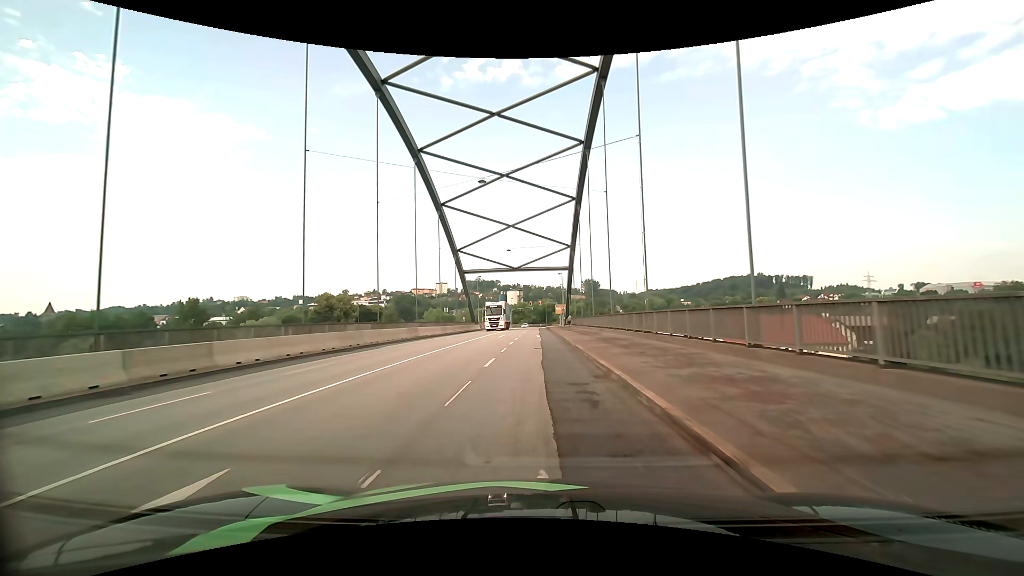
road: primary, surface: asphalt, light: Day
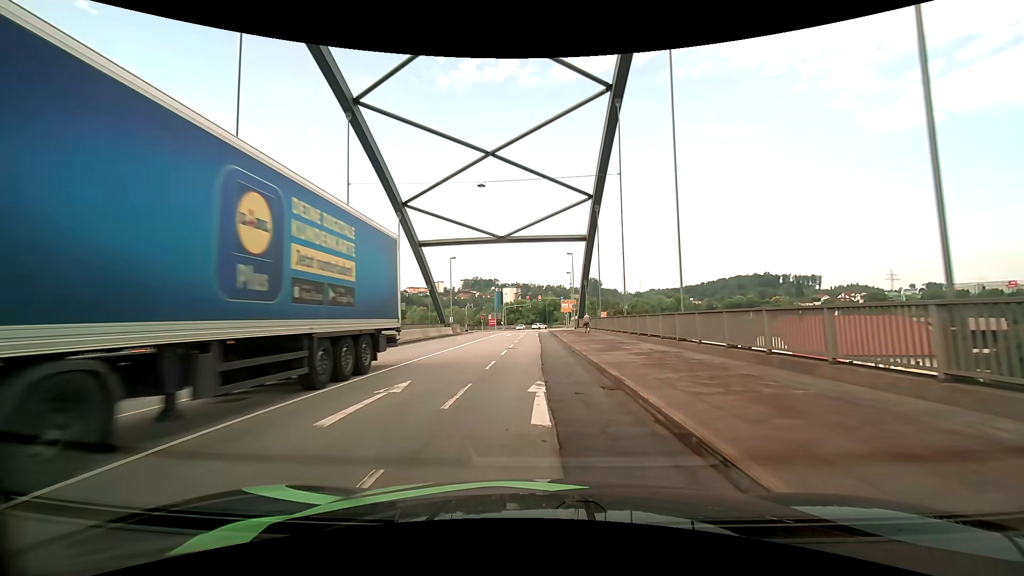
(-0.1, +30.0) m; 0°
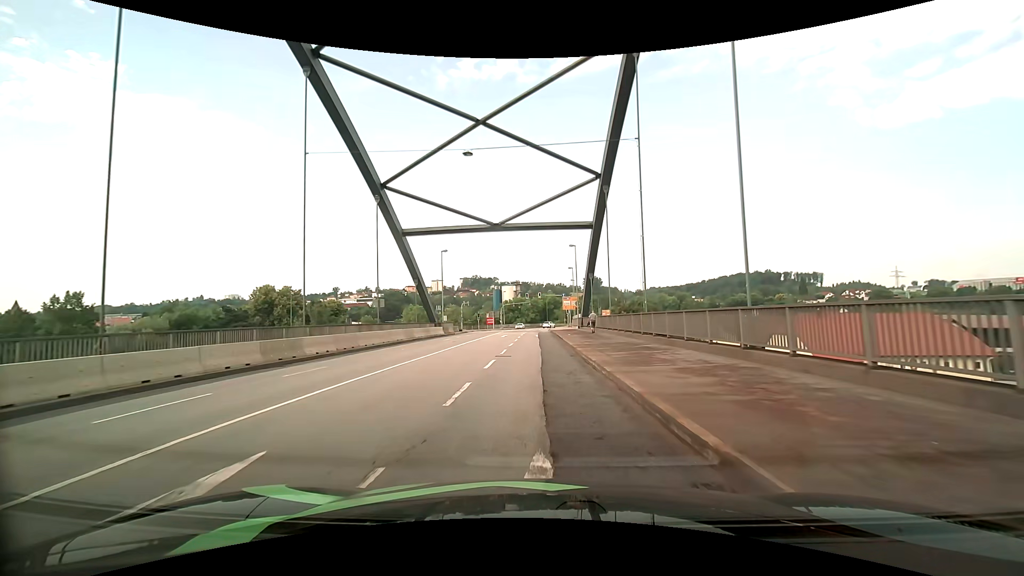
(0.0, +5.9) m; 0°
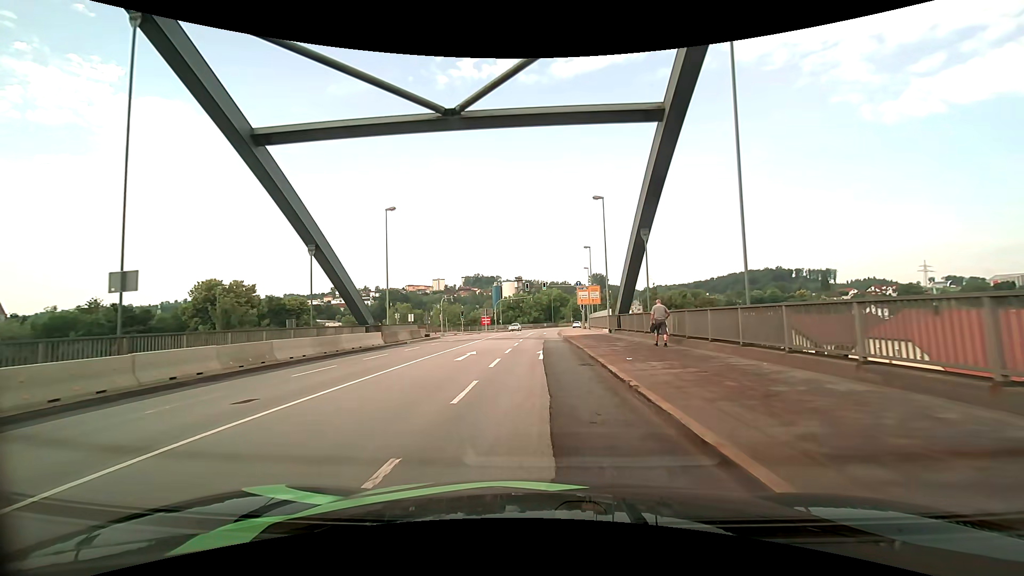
(-0.1, +23.8) m; -1°
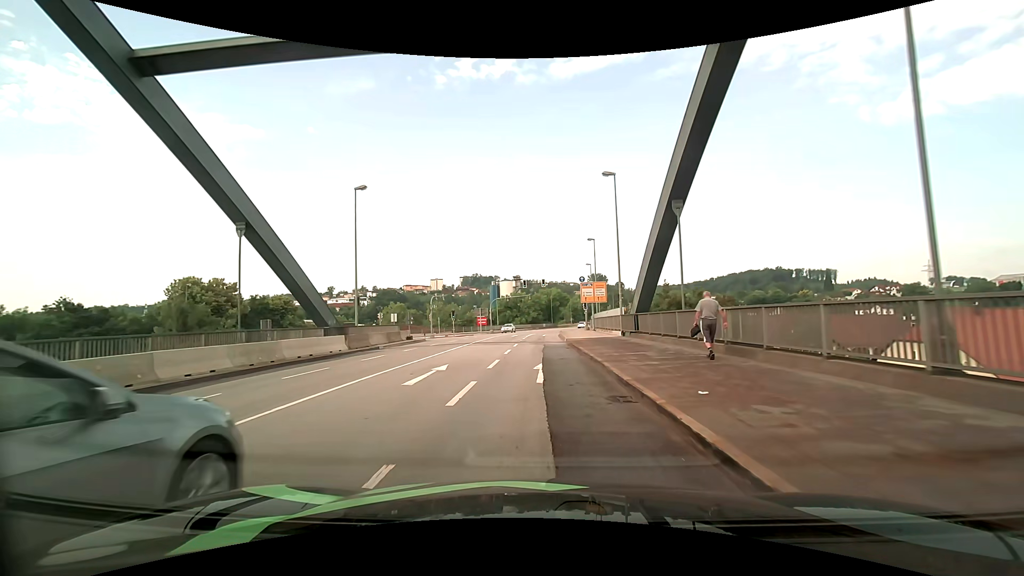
(+0.1, +6.3) m; +1°
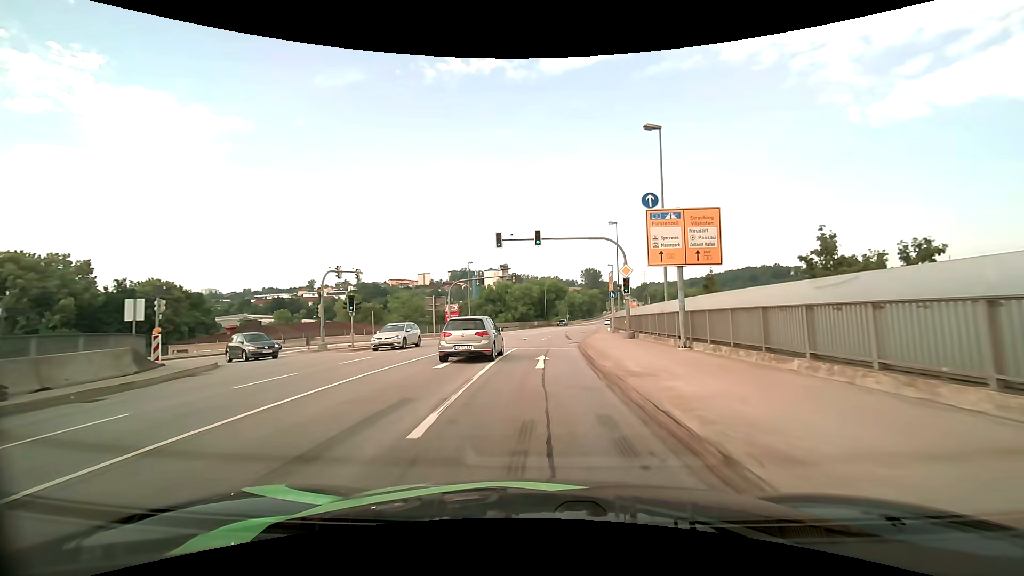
(+0.2, +32.4) m; 0°
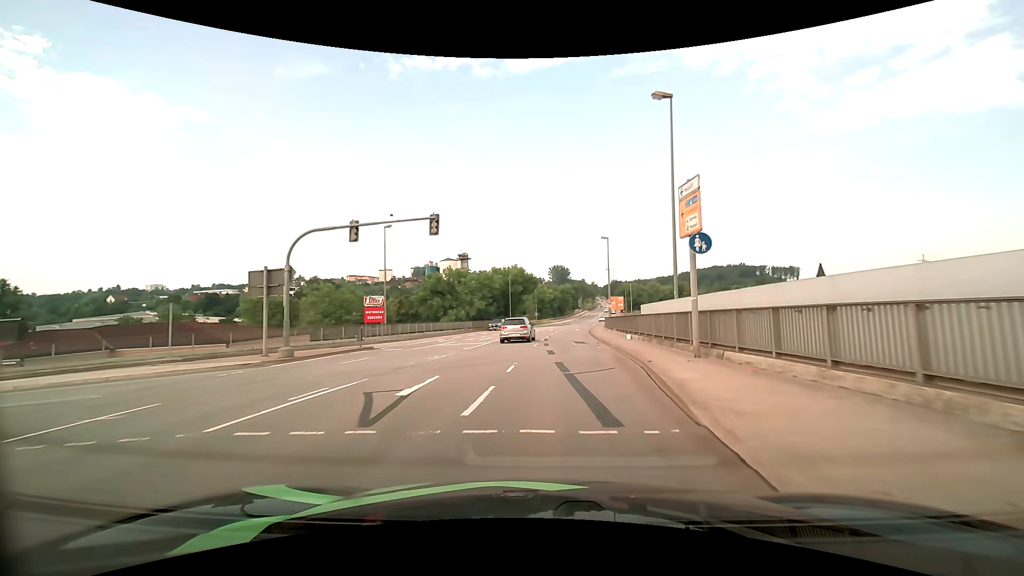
(+0.9, +27.4) m; +5°
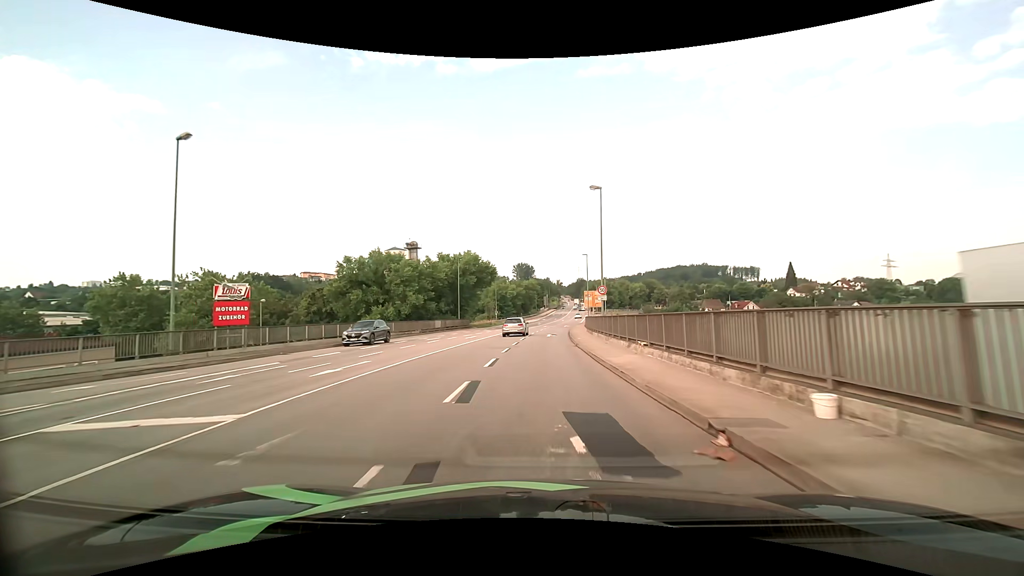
(+0.9, +22.0) m; +4°
(0, +10) (0, +20) (0, +30) (+1, +40) (+1, +50) (+2, +60) (+3, +70) (+3, +80) (+5, +90) (+6, +100) m
